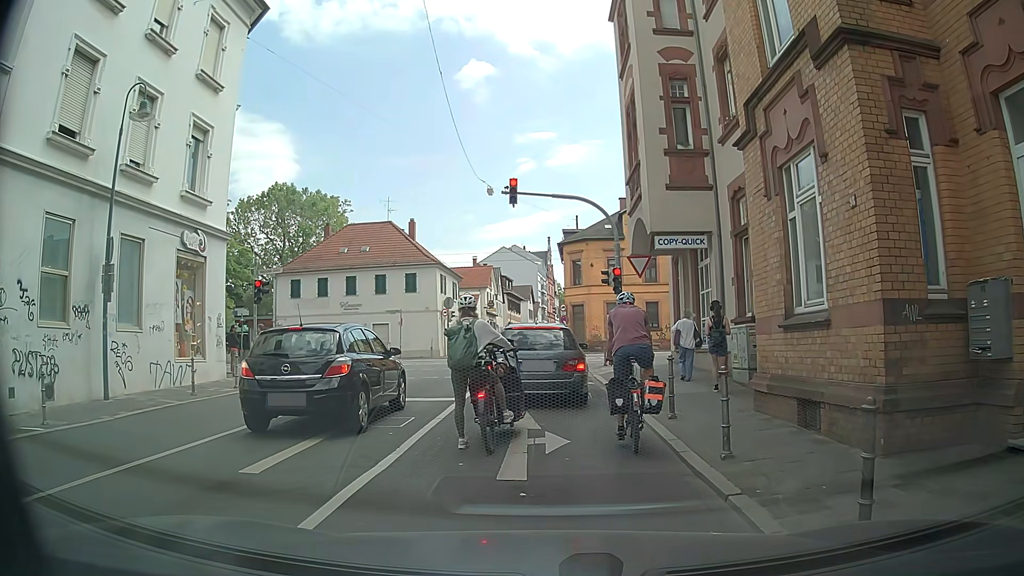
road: unclassified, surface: asphalt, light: Day
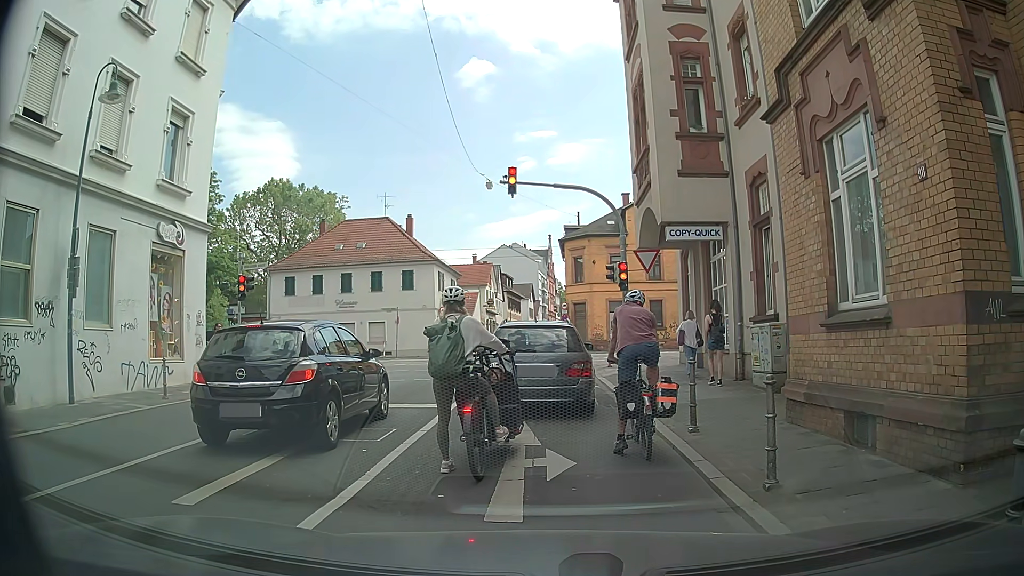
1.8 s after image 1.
(0.0, +1.3) m; 0°
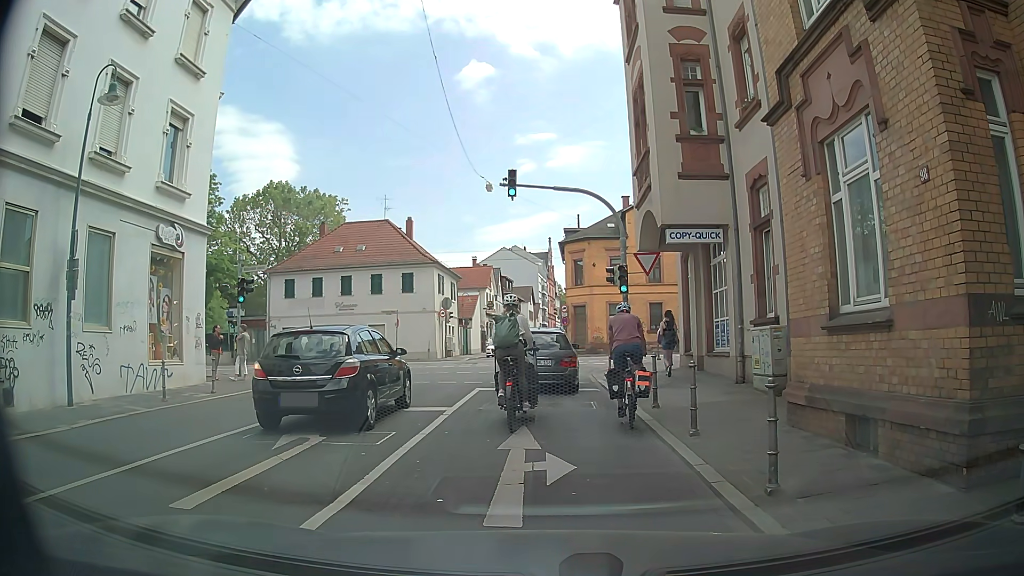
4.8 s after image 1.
(0.0, +0.1) m; 0°
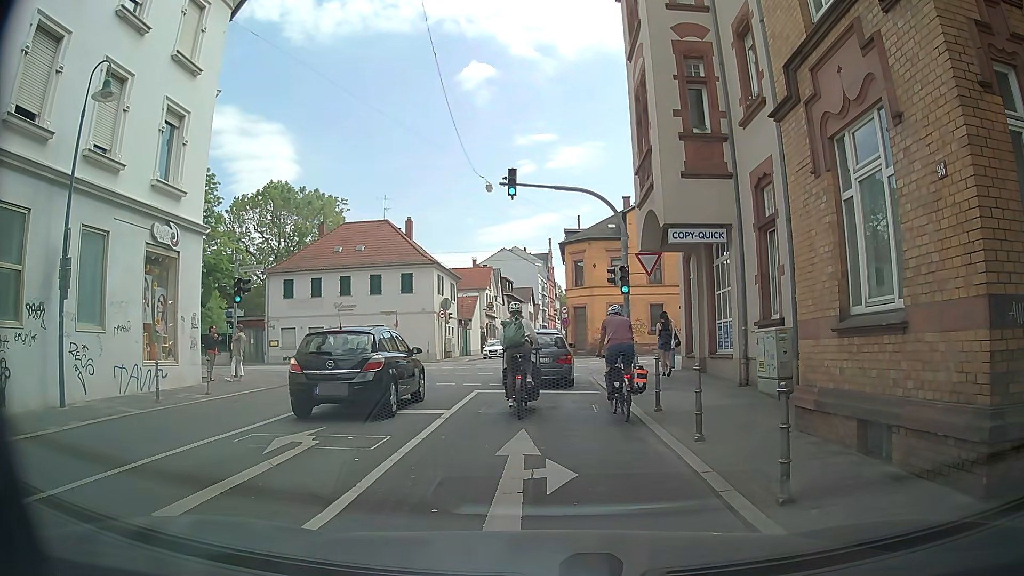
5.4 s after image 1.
(0.0, +0.3) m; 0°
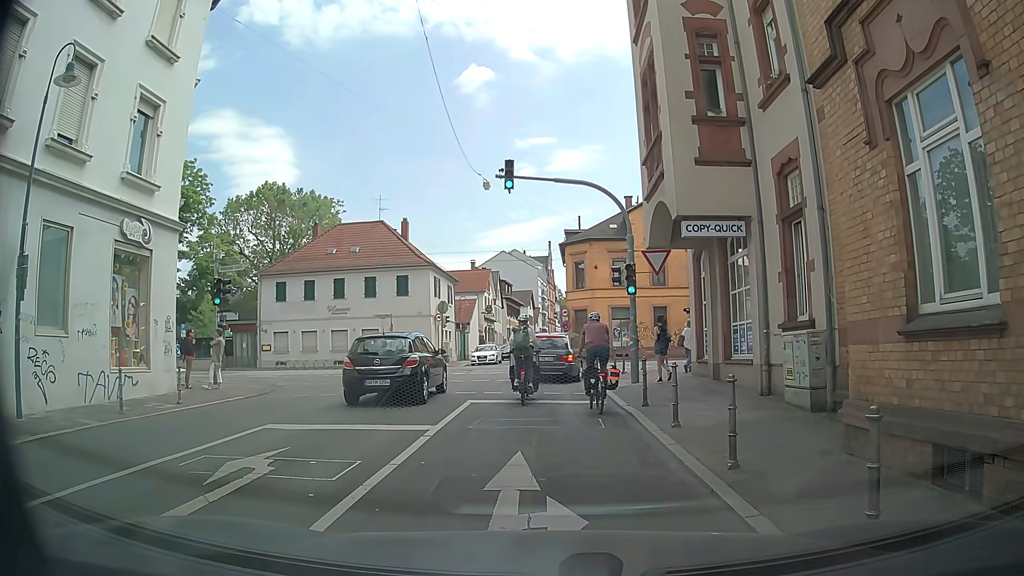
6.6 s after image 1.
(-0.1, +1.6) m; -2°
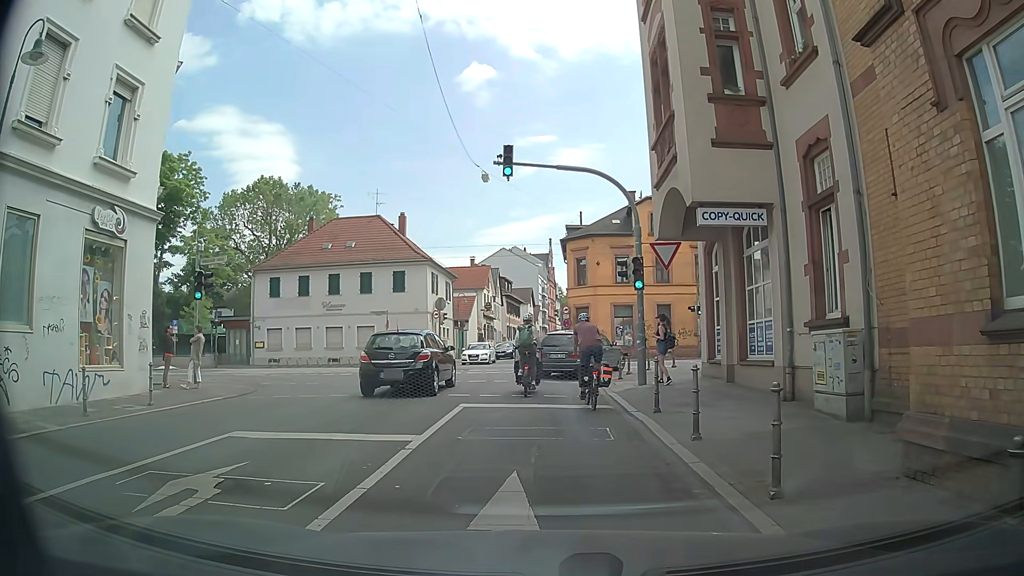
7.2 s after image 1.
(0.0, +1.3) m; +2°
